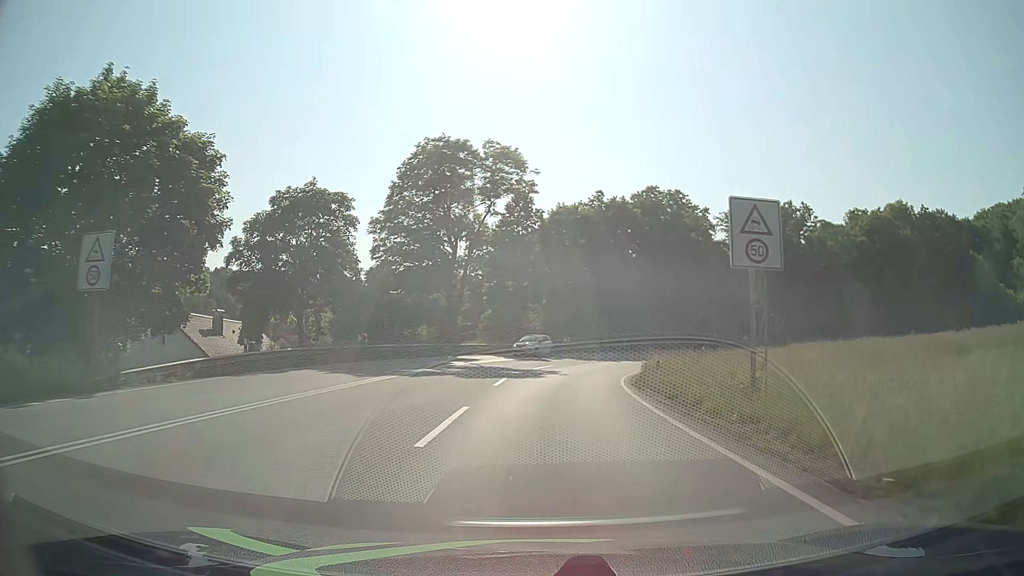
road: primary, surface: asphalt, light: Day
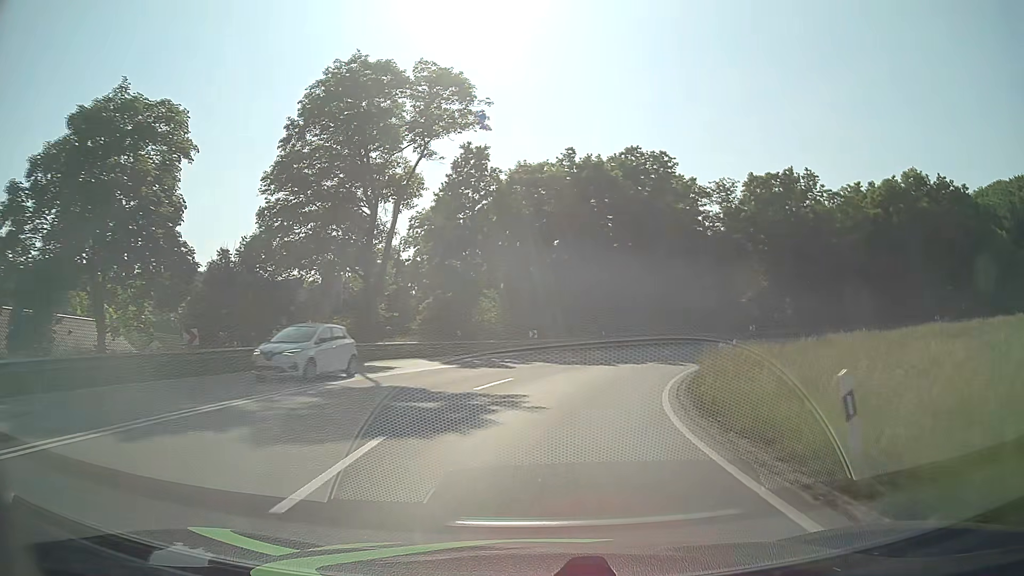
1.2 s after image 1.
(+0.4, +15.4) m; +3°
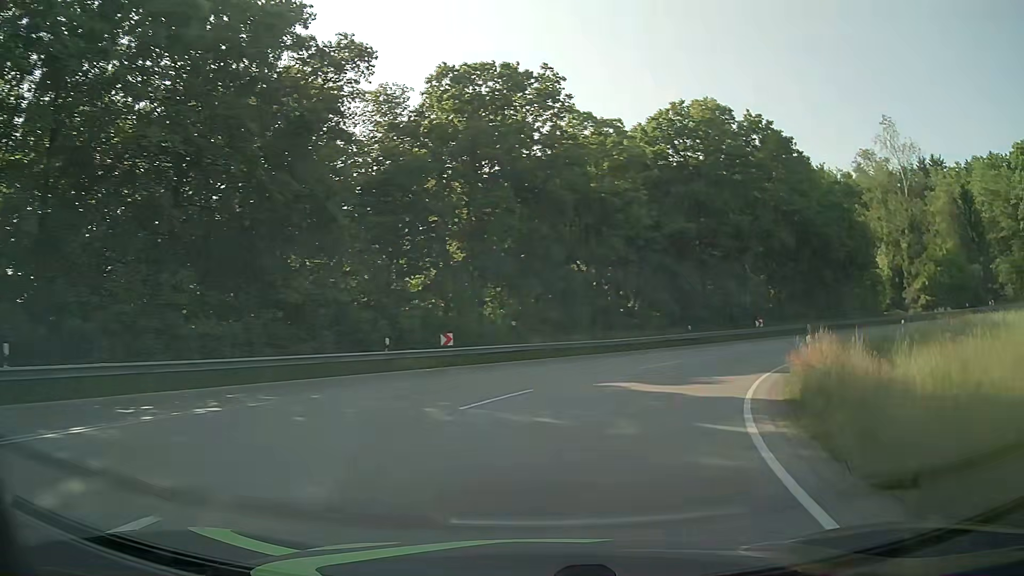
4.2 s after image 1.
(+8.2, +36.7) m; +30°
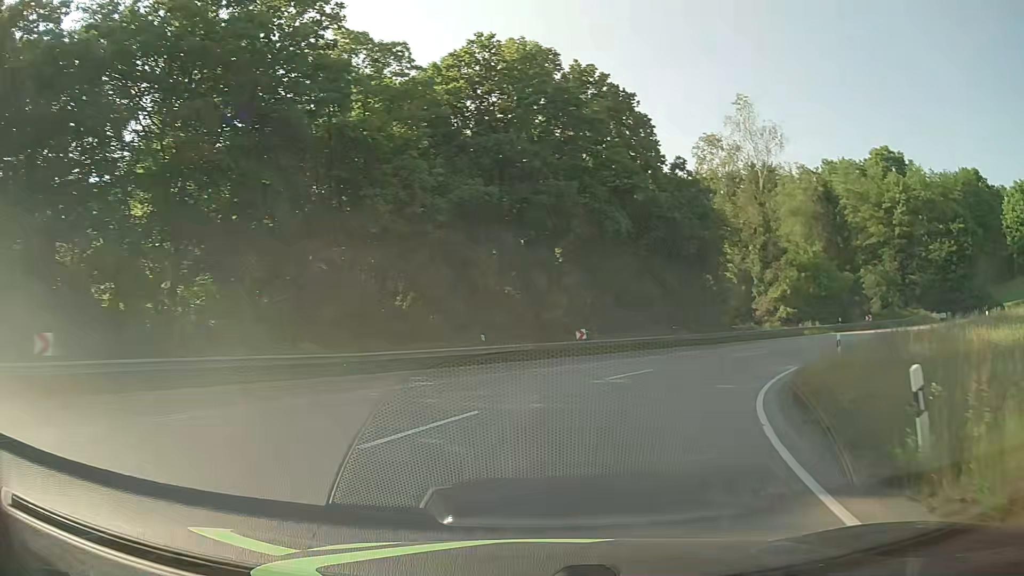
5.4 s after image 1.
(+2.4, +14.7) m; +19°
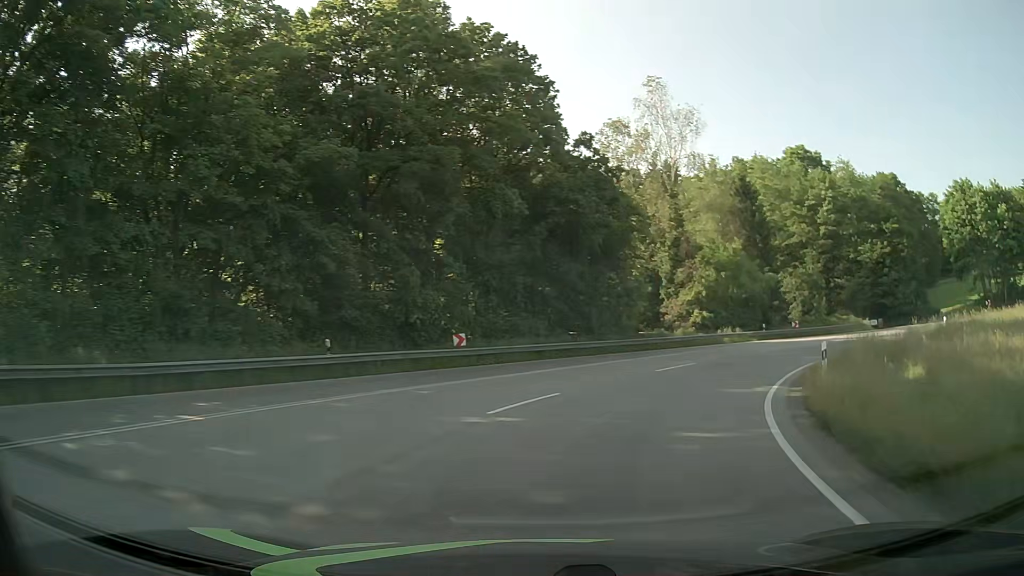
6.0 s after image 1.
(+0.6, +7.4) m; +9°
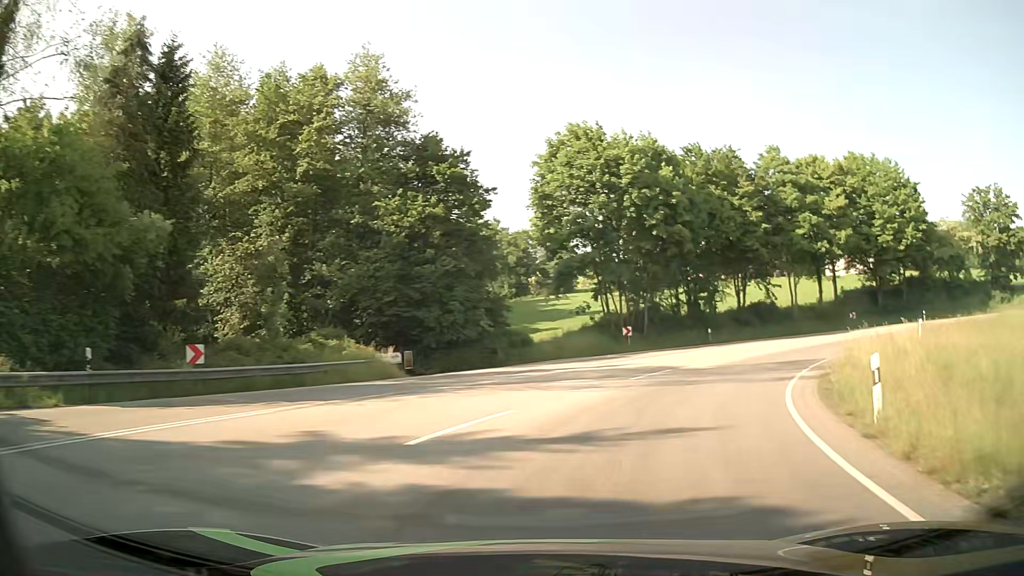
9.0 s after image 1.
(+14.2, +32.7) m; +46°
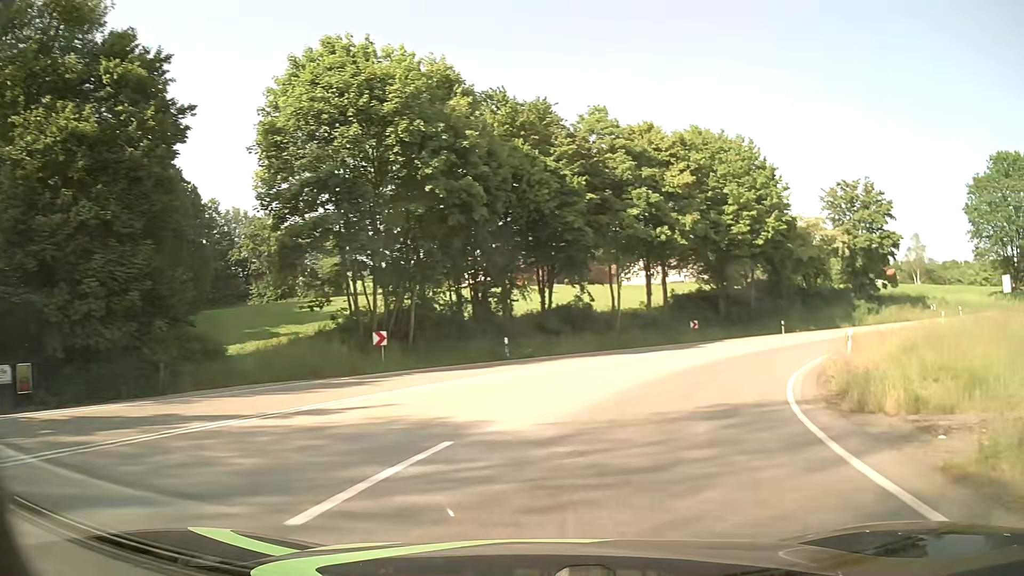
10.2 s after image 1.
(+2.4, +14.2) m; +19°
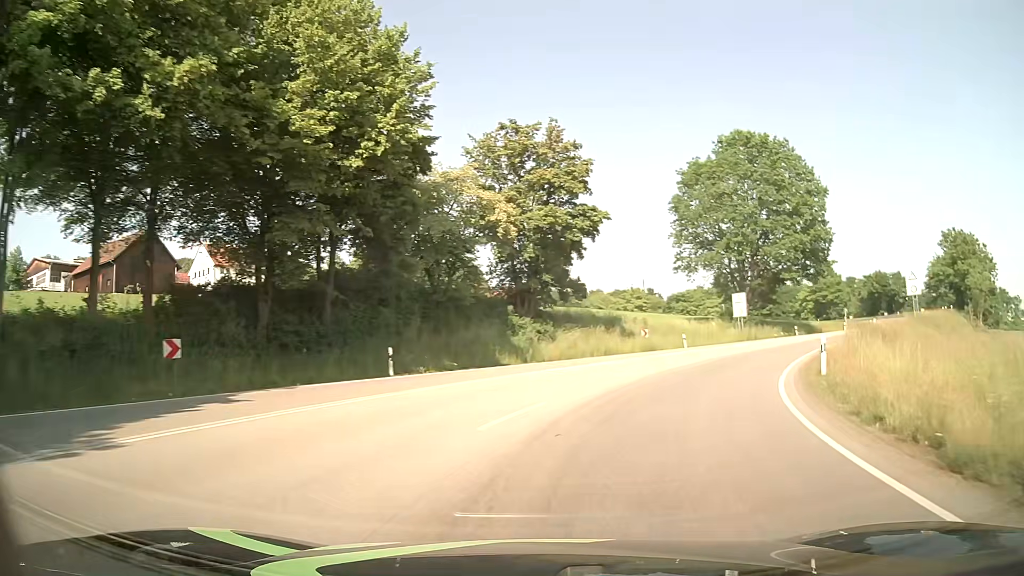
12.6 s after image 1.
(+8.8, +26.9) m; +35°
(+1, +10) (+4, +19) (+9, +28) (+15, +36) (+22, +44) (+29, +51) (+36, +58) (+42, +65) (+49, +73) (+56, +80) m
